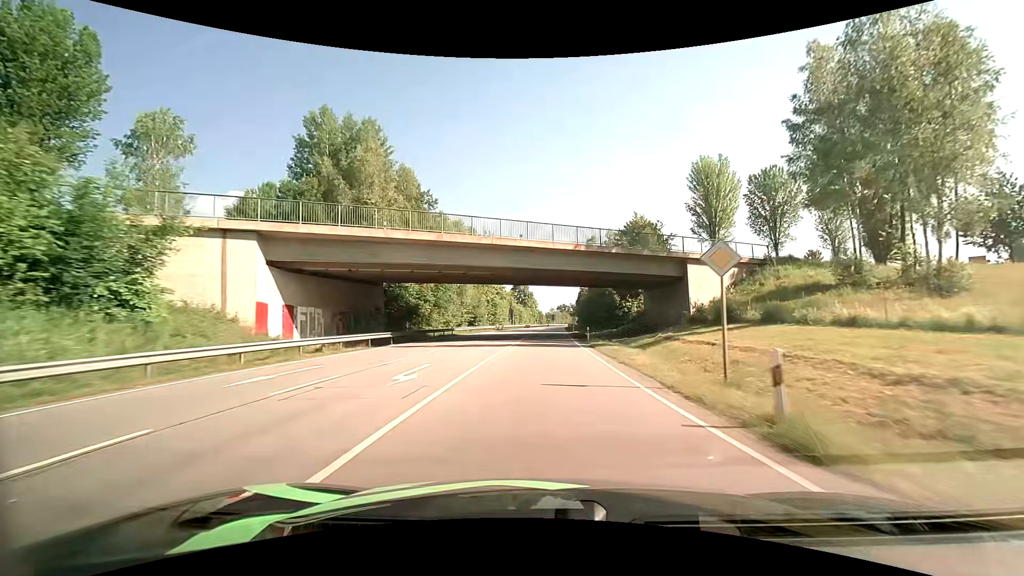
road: primary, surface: asphalt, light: Day
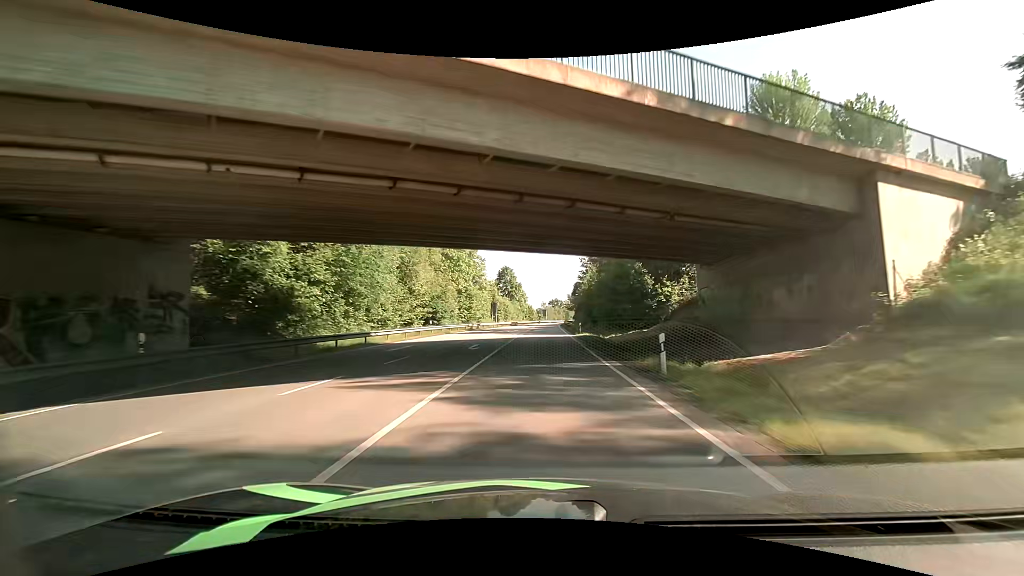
(+0.2, +24.4) m; +1°
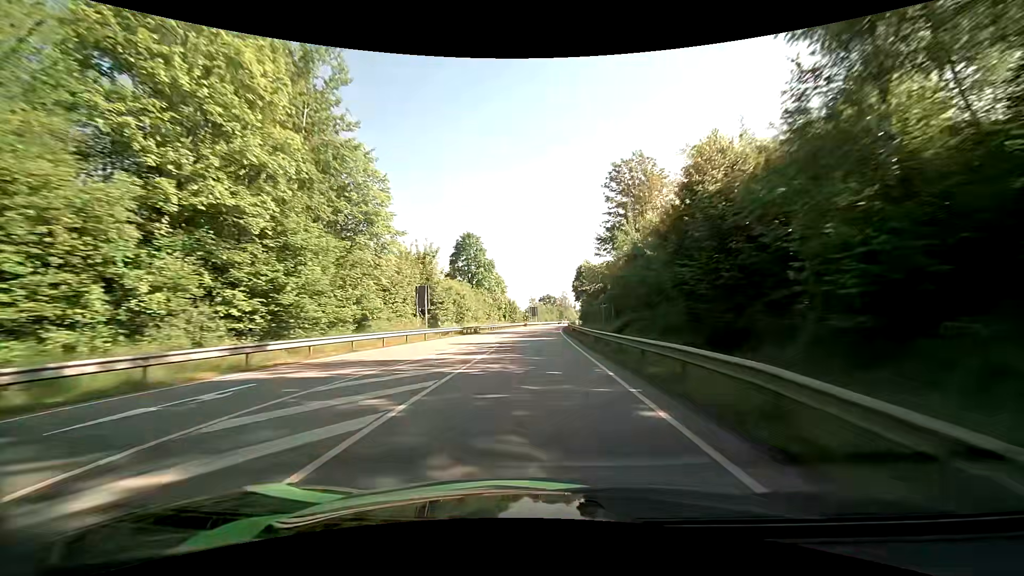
(+0.5, +52.9) m; +1°
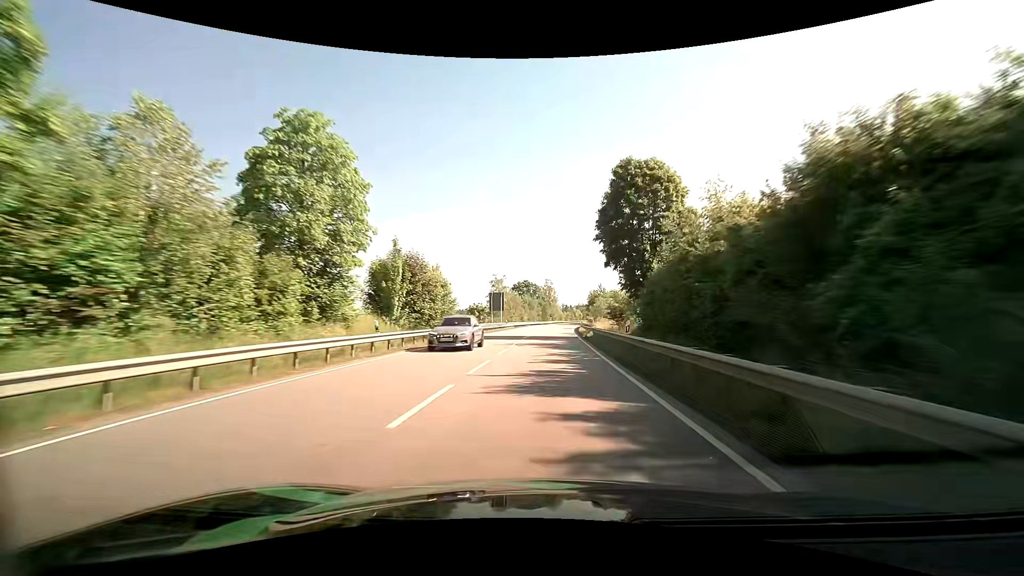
(+1.2, +72.3) m; +3°
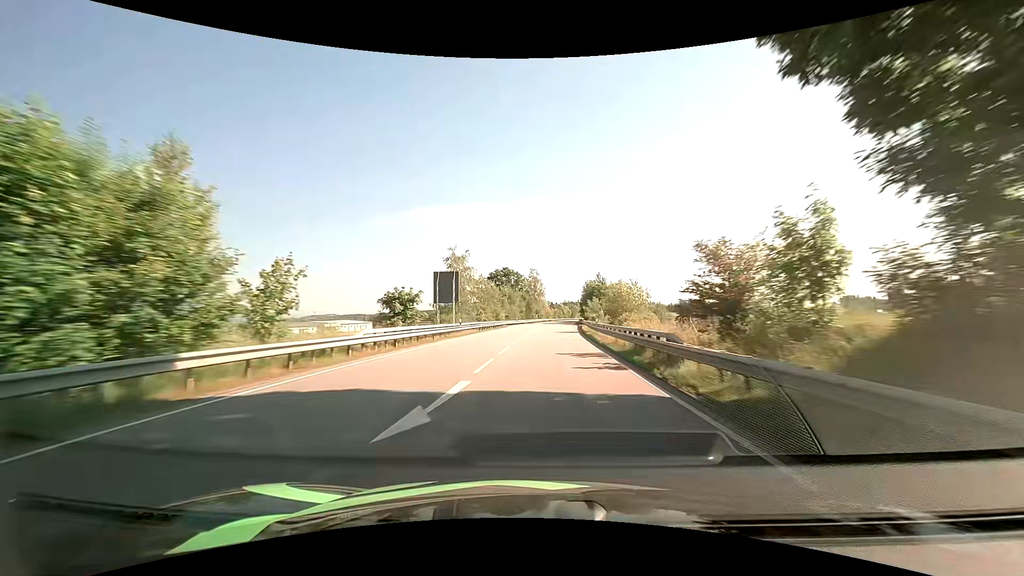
(+0.4, +30.5) m; +2°
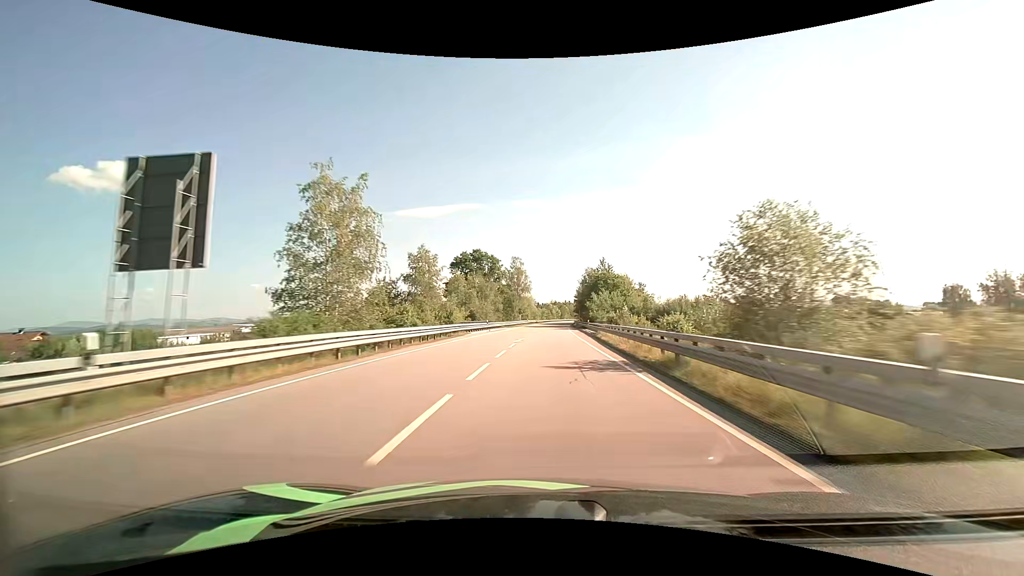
(+0.5, +31.5) m; +2°
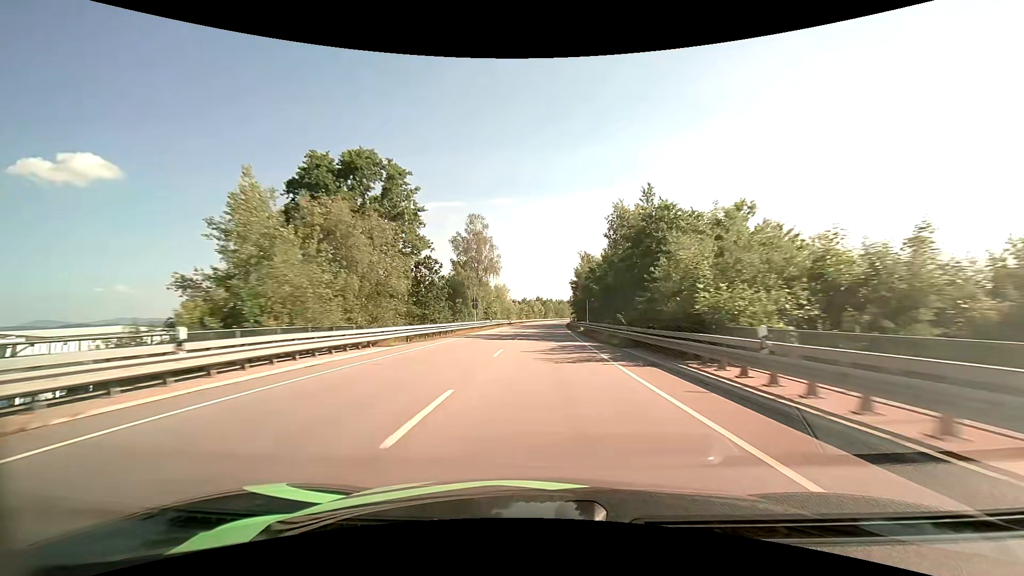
(+1.0, +48.6) m; +2°
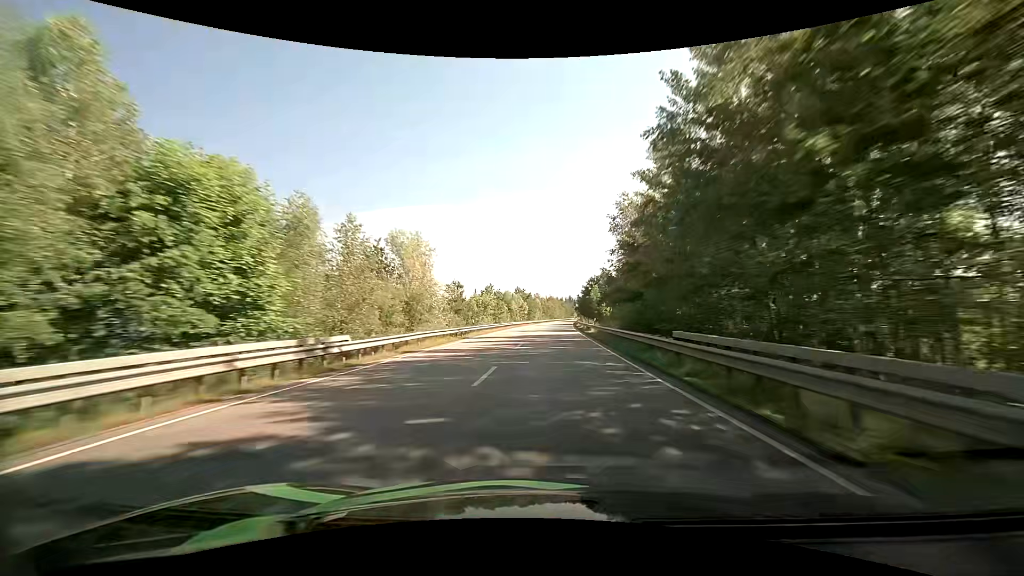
(+1.1, +67.5) m; +2°
(0, +10) (0, +20) (0, +30) (0, +40) (+1, +50) (+1, +60) (+2, +70) (+2, +80) (+3, +90) (+4, +100) m
